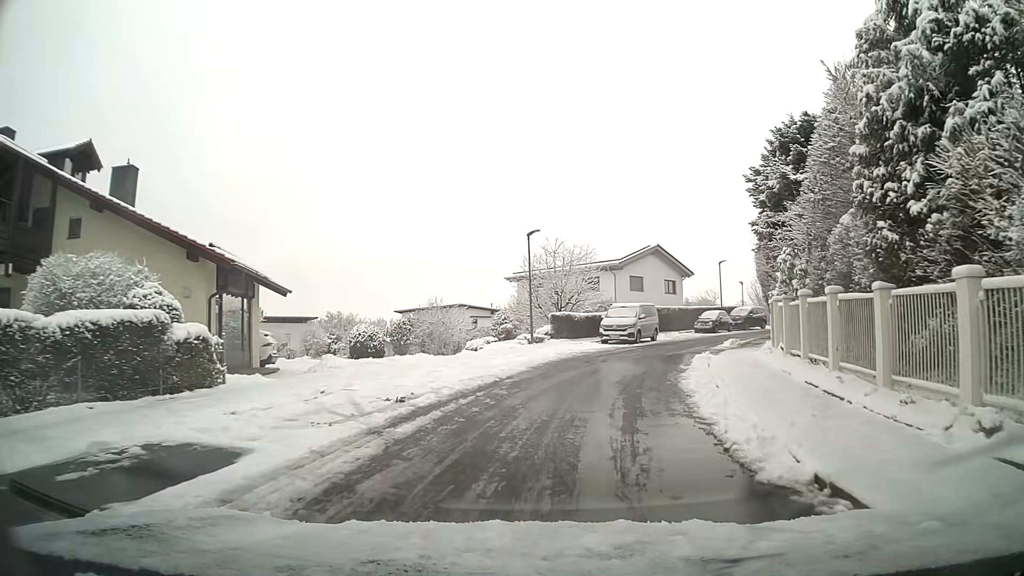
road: unclassified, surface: asphalt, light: Day
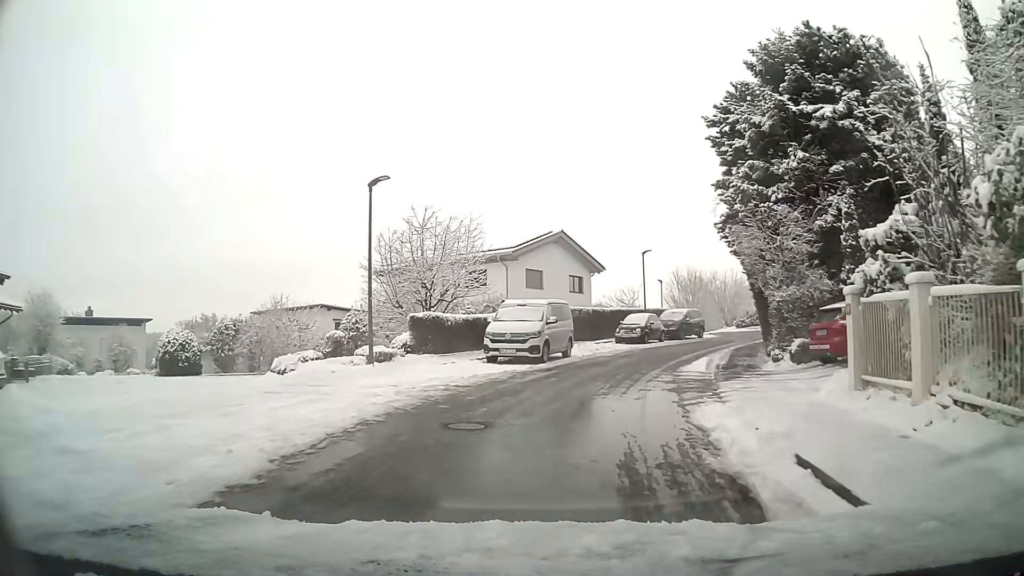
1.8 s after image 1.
(+1.0, +12.0) m; +9°
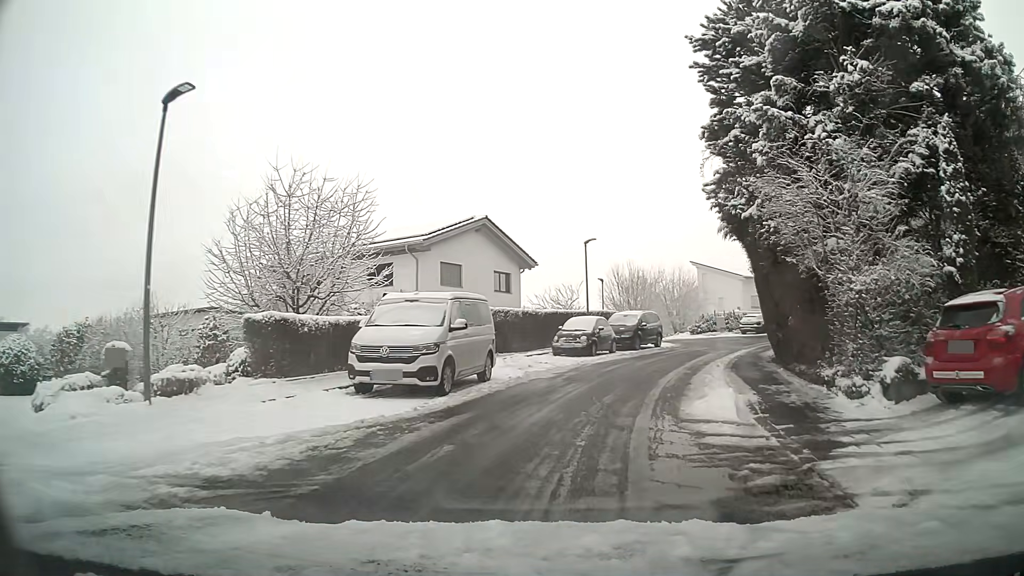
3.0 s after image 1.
(+0.4, +8.1) m; +6°
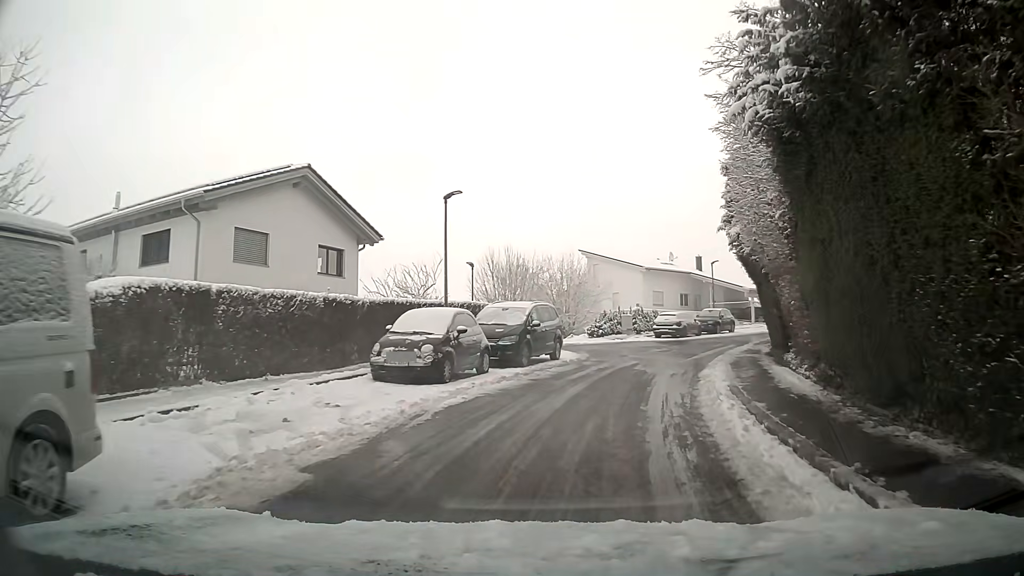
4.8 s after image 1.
(+1.1, +11.8) m; +11°
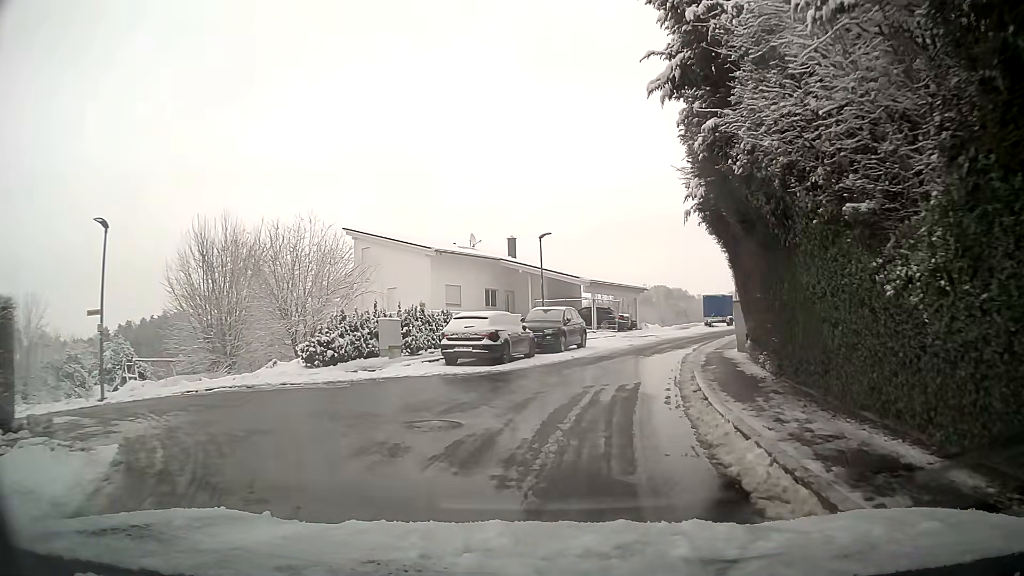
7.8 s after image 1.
(+2.7, +19.1) m; +15°
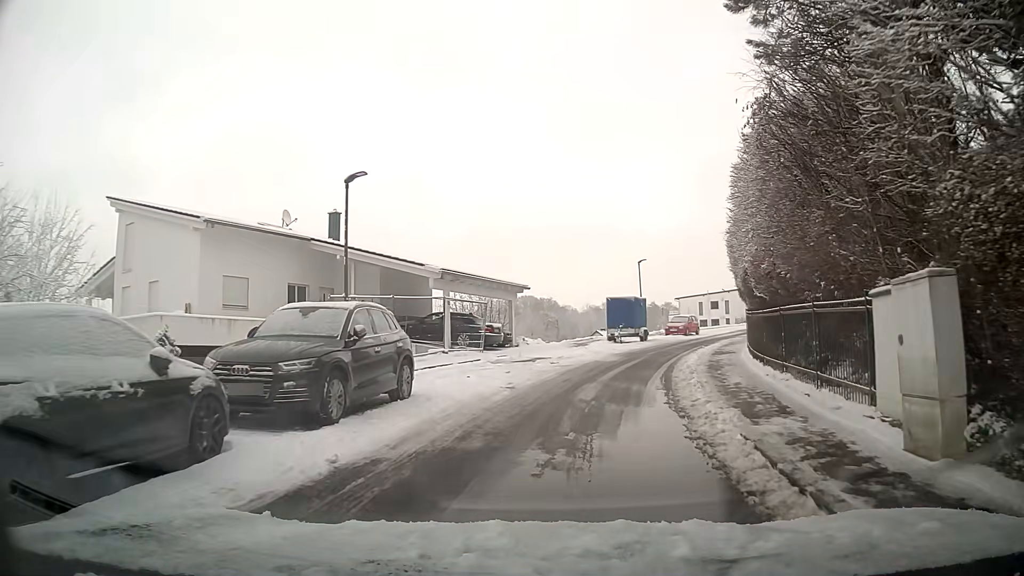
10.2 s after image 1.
(+1.8, +14.9) m; +13°
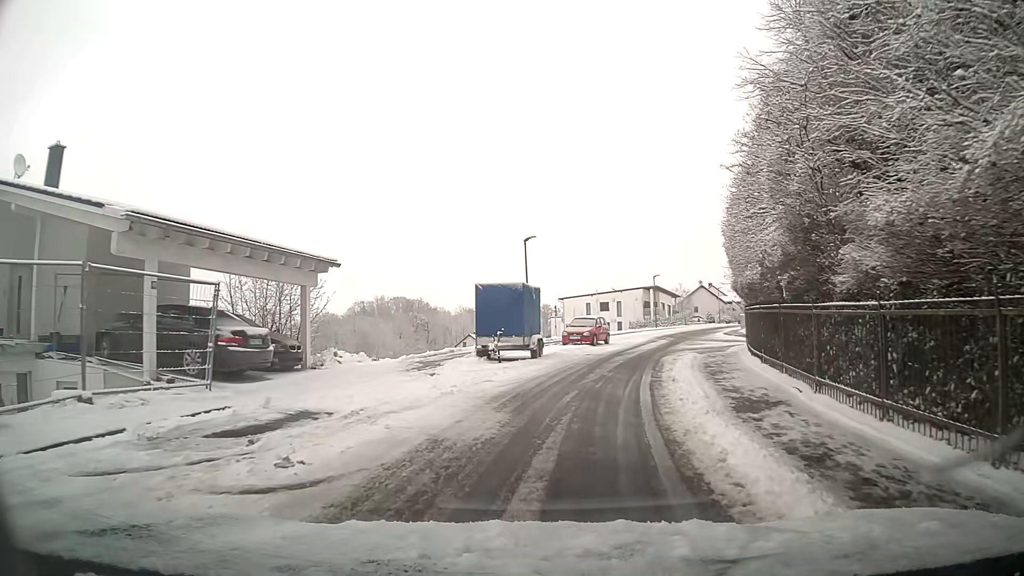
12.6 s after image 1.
(+1.3, +14.3) m; +10°
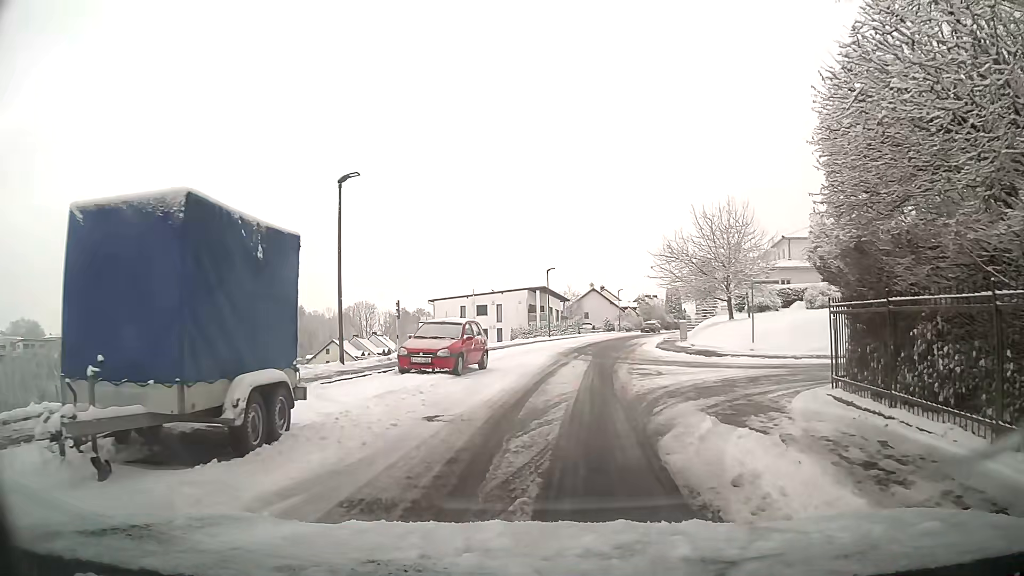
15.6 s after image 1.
(+1.4, +15.0) m; +11°
(0, +10) (+1, +20) (+3, +30) (+4, +40) (+7, +49) (+9, +59) (+12, +69) (+15, +78) (+18, +88) (+21, +97) m
